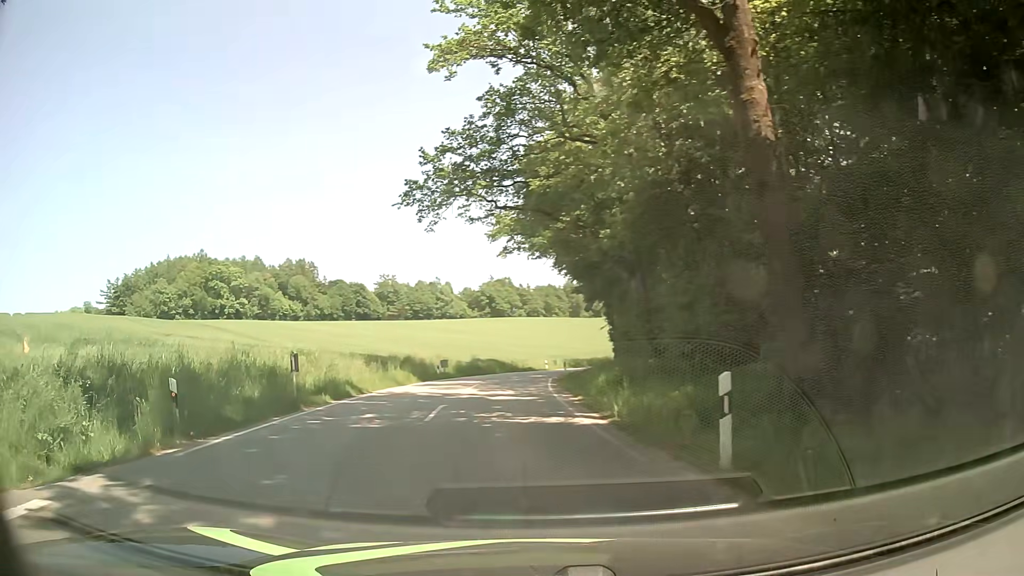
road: tertiary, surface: asphalt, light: Day
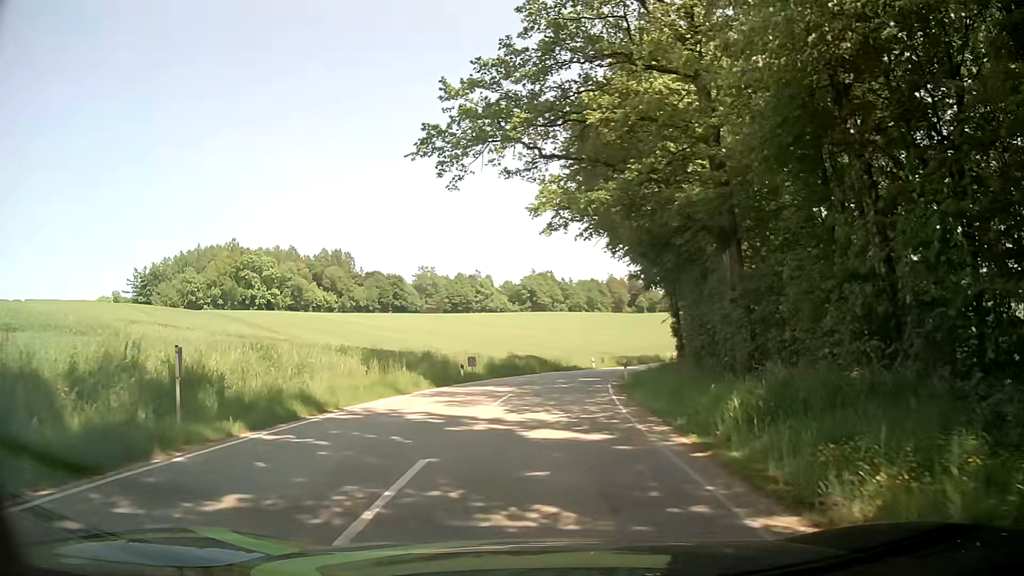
(-0.2, +8.9) m; -1°
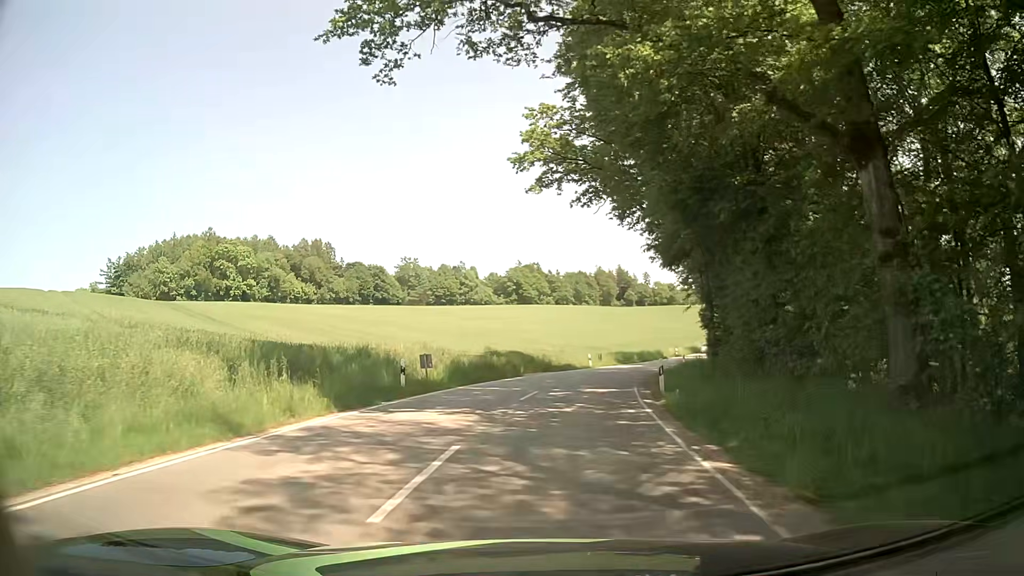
(-0.2, +11.4) m; -1°
